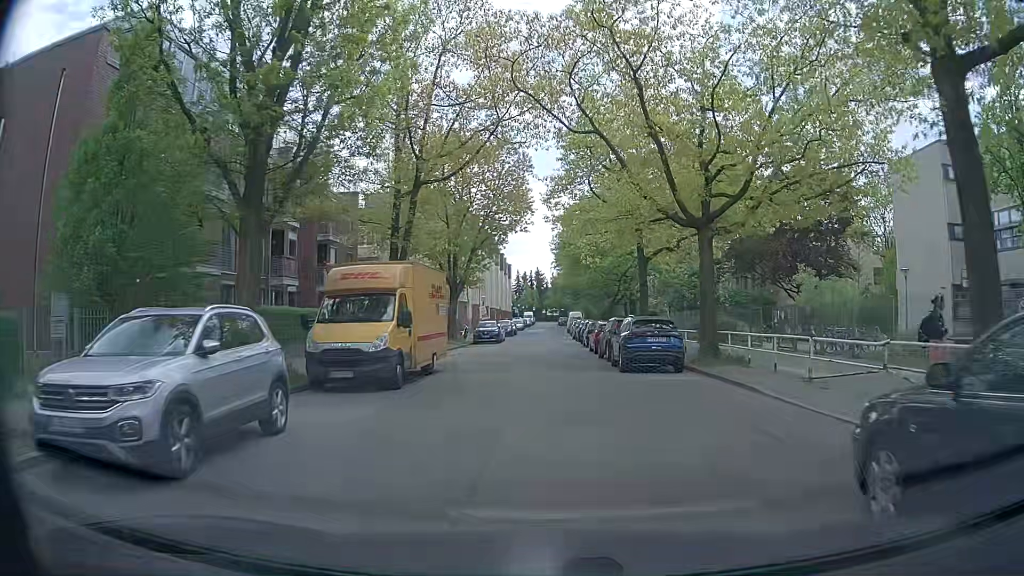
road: residential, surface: concrete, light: Day
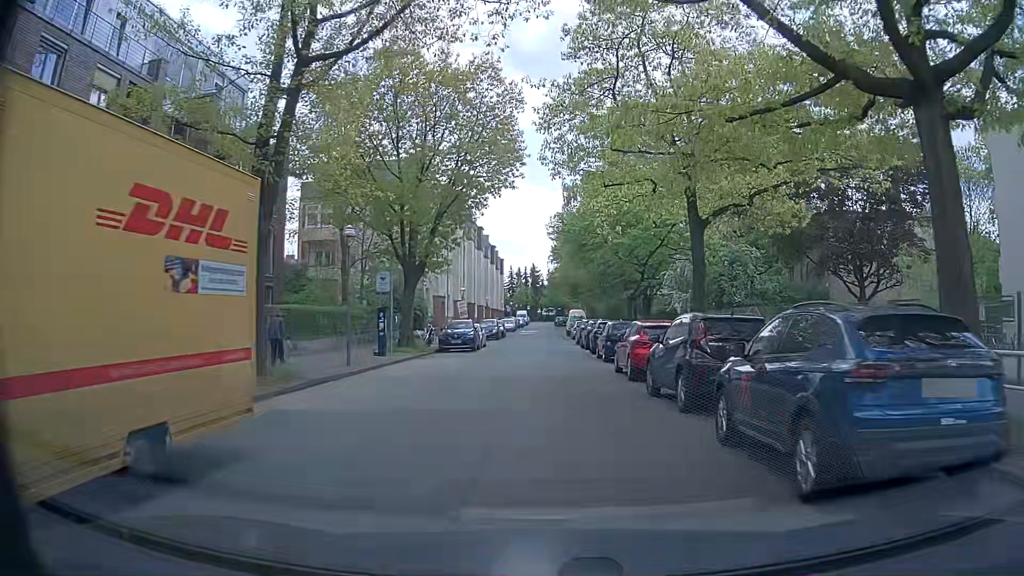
(+0.1, +13.4) m; 0°
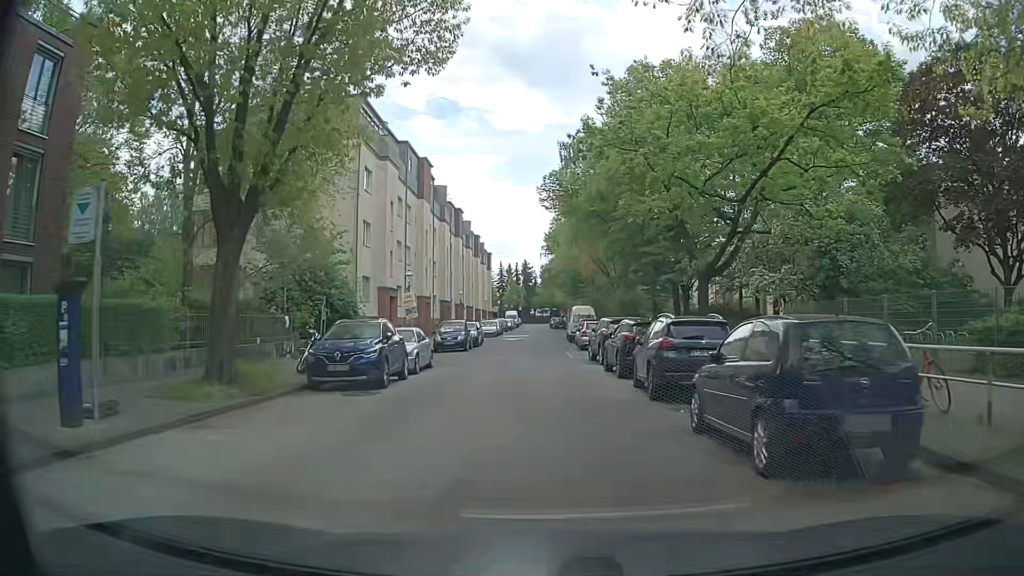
(+0.2, +17.8) m; +1°
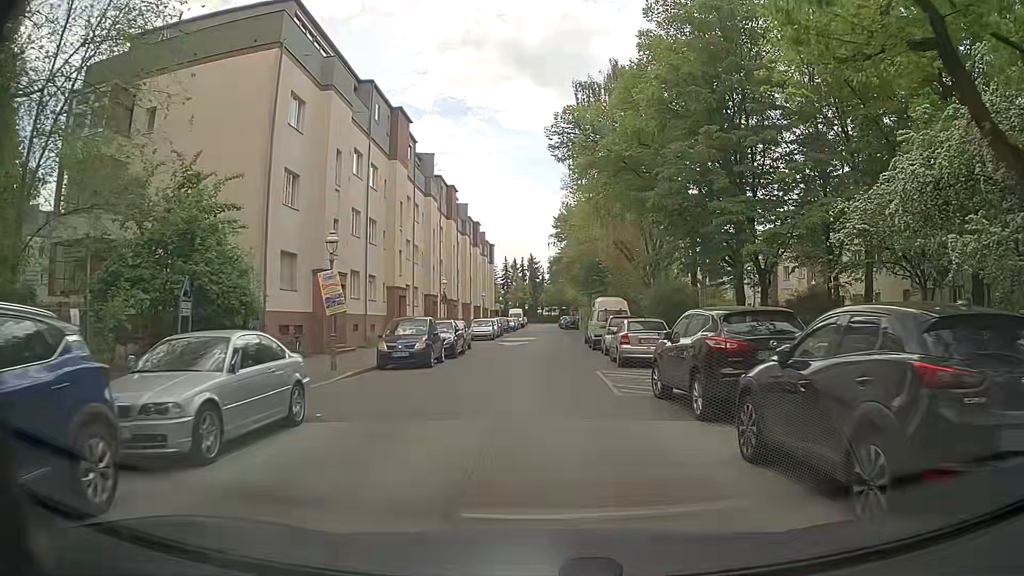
(-0.1, +13.3) m; -1°
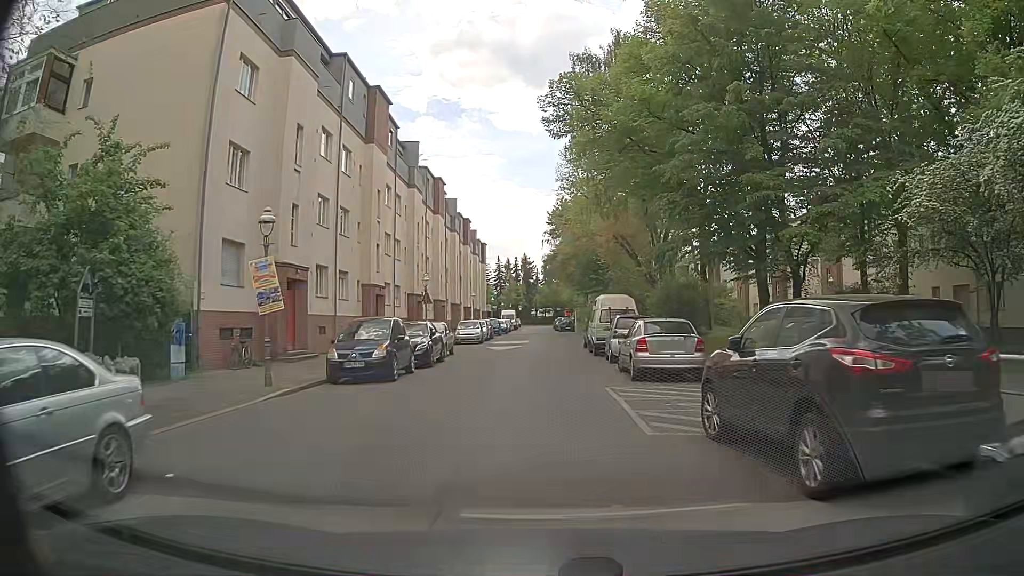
(0.0, +4.4) m; +1°
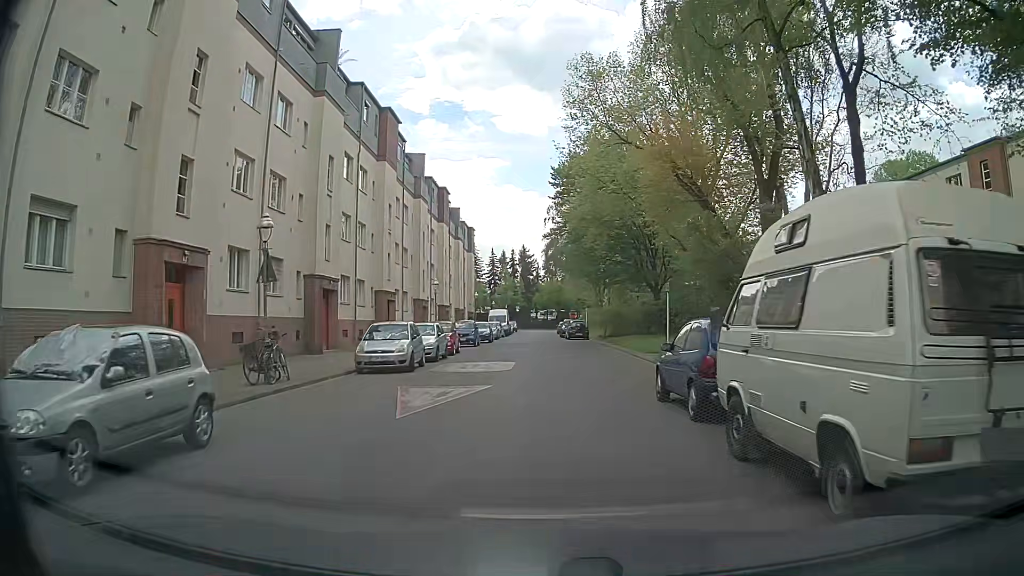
(0.0, +22.0) m; -1°
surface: asphalt
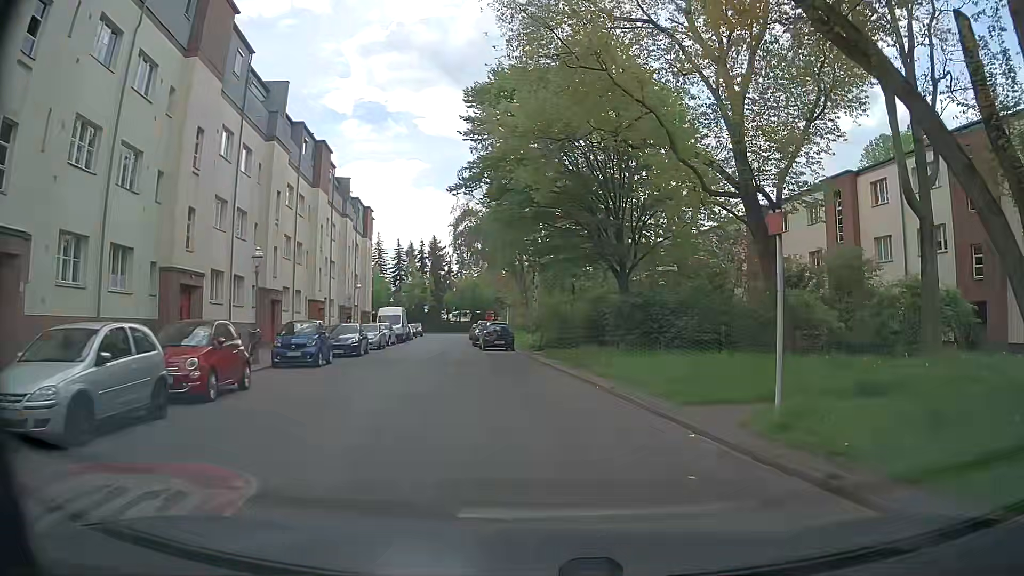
(+0.7, +17.4) m; +8°
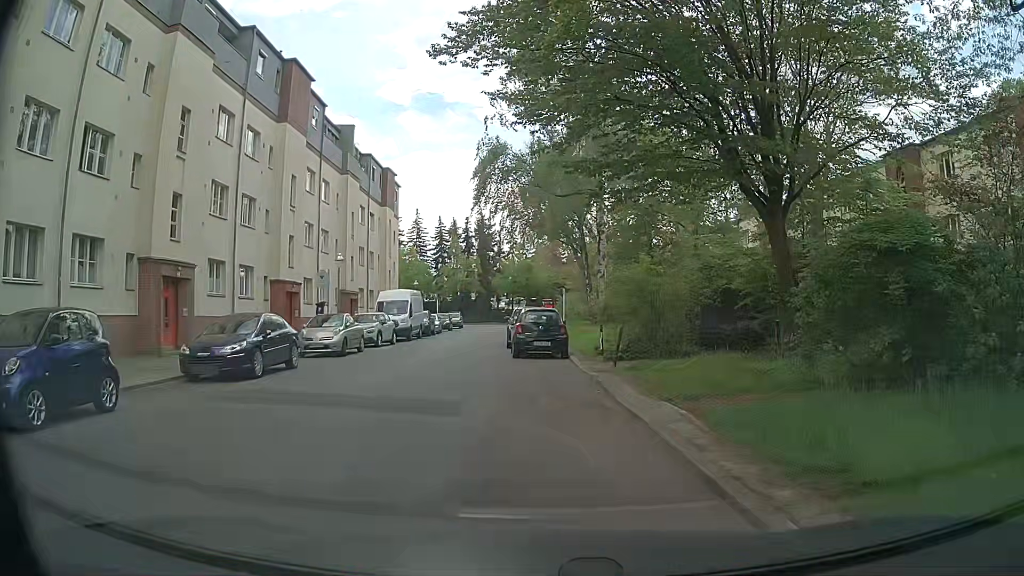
(-0.1, +14.7) m; -3°
